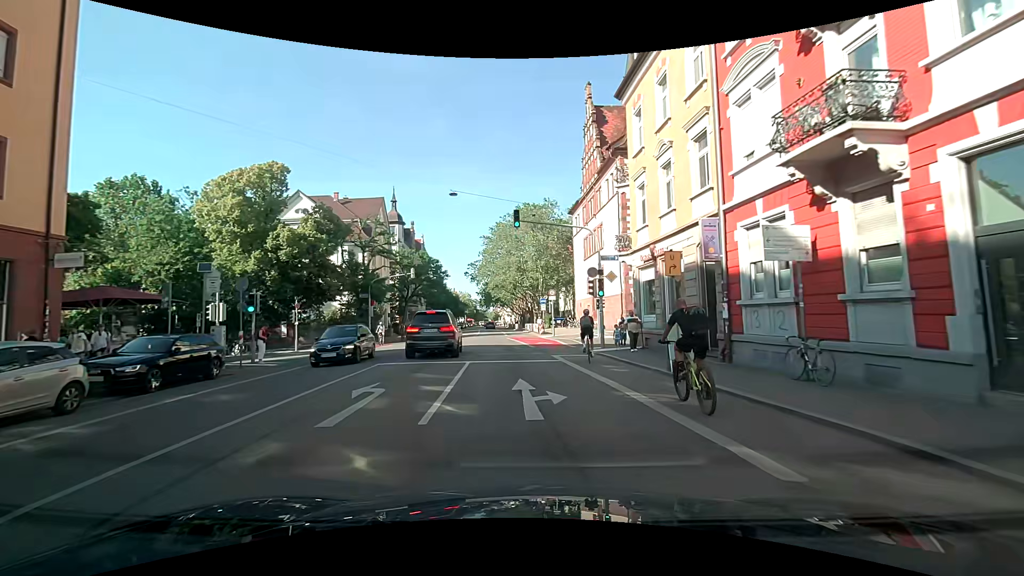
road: secondary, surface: asphalt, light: Day
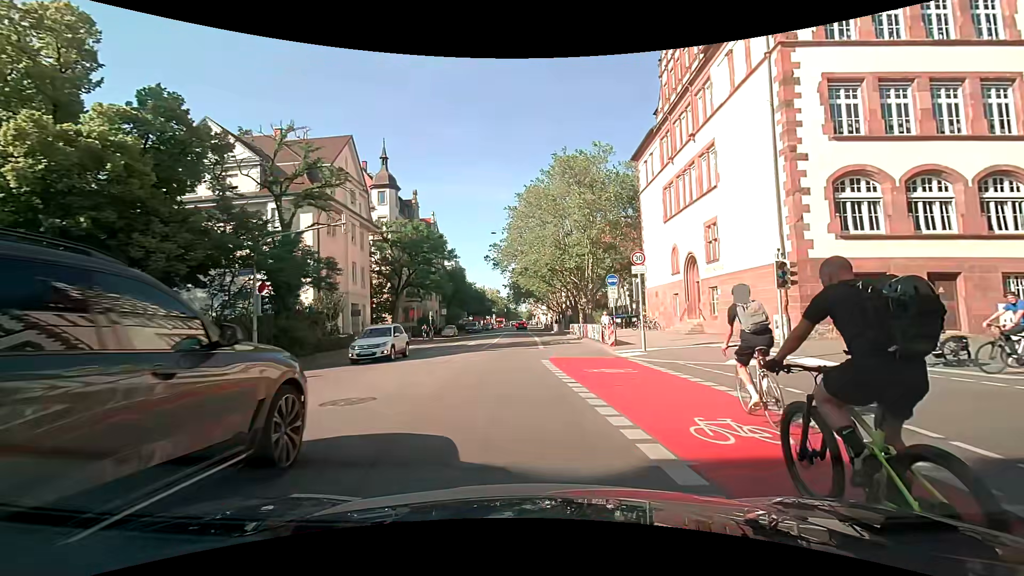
(-0.9, +23.5) m; -3°
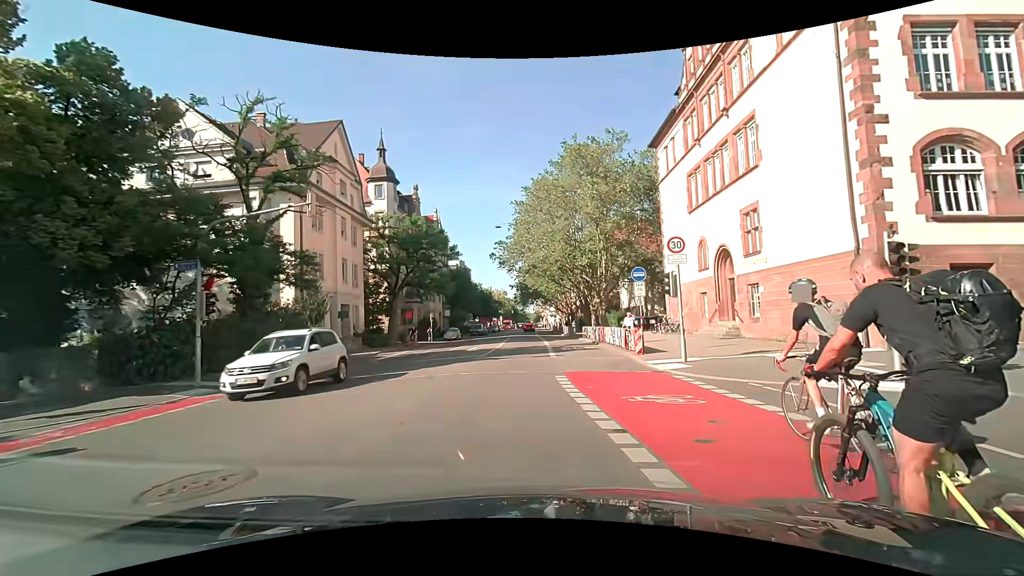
(-0.1, +4.2) m; -2°
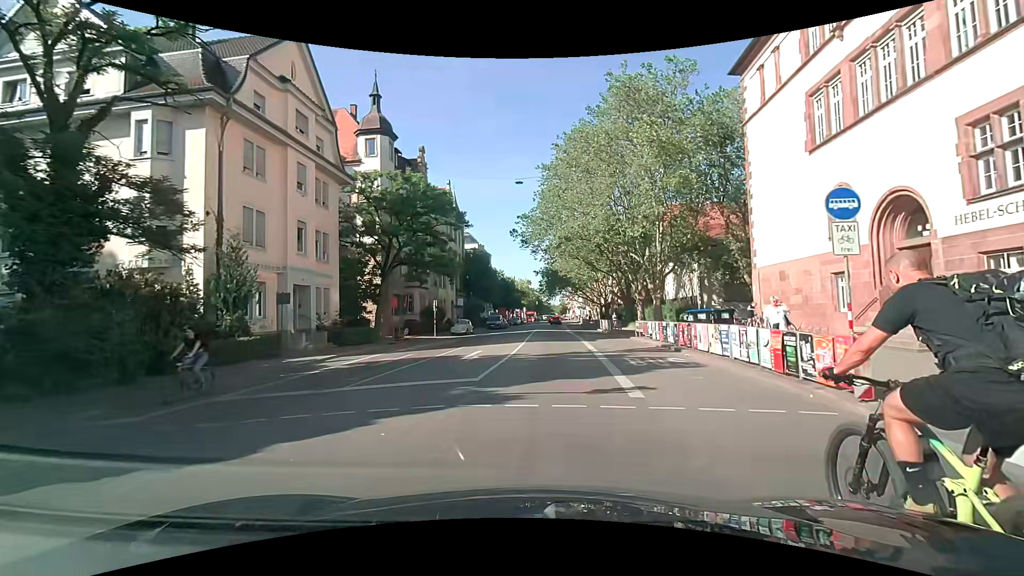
(-0.2, +11.7) m; -2°
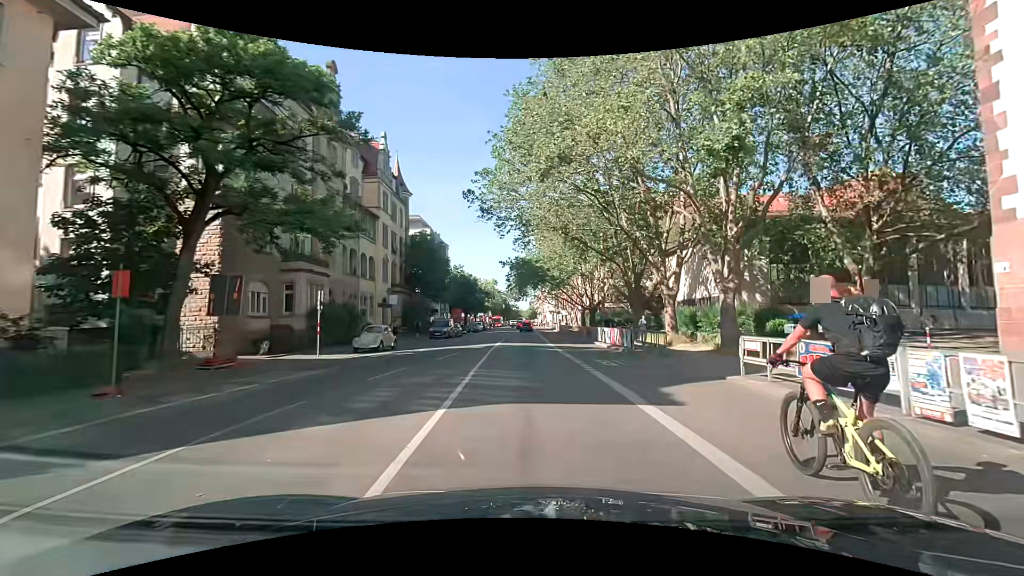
(+0.4, +18.6) m; +4°
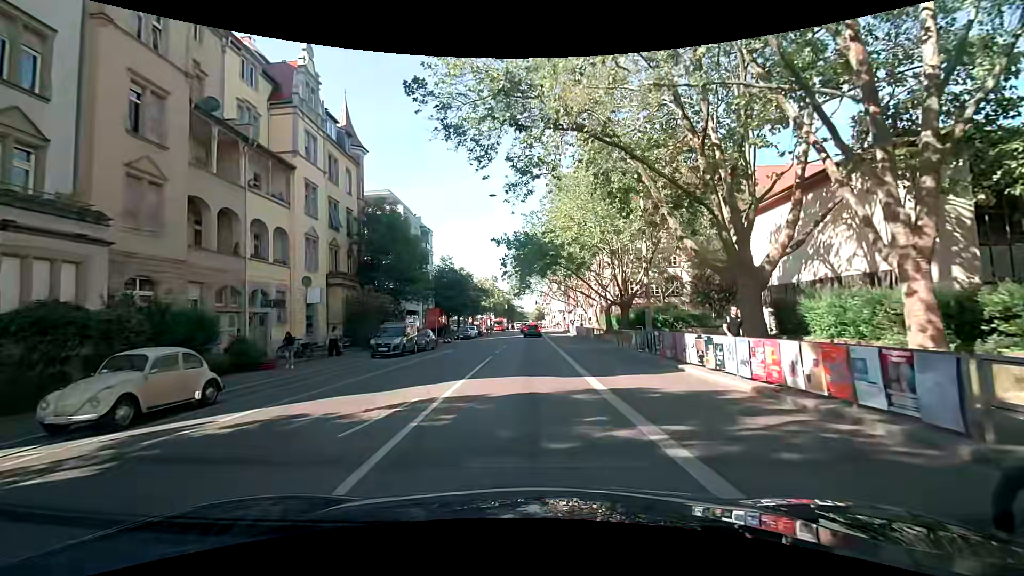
(0.0, +17.7) m; 0°
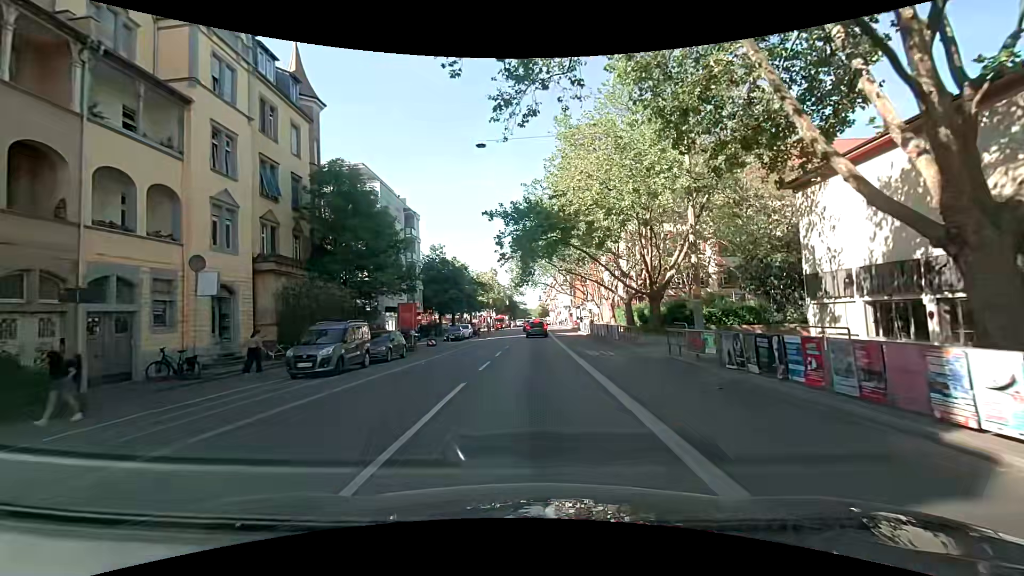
(-0.2, +9.5) m; -1°
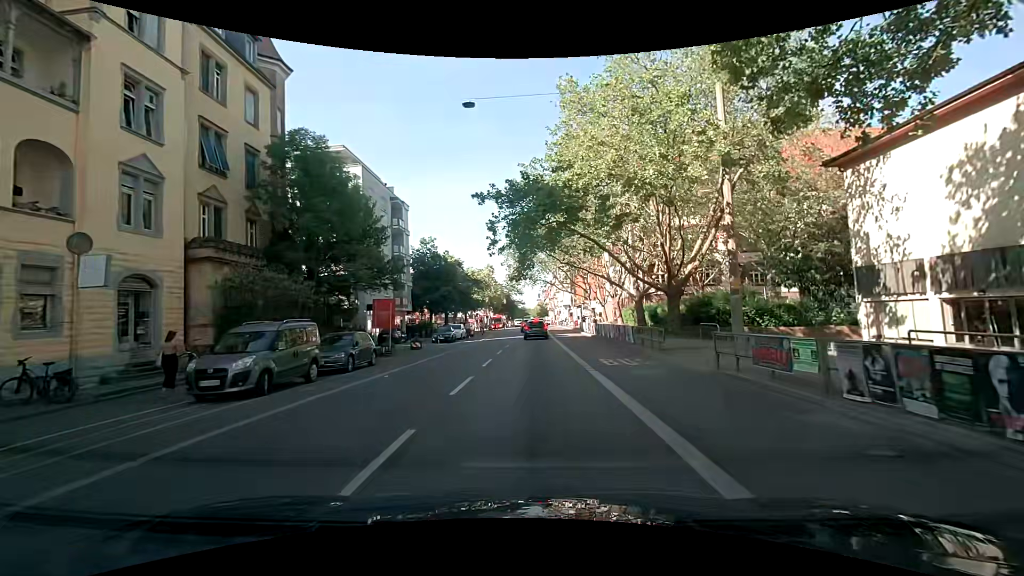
(+0.1, +4.8) m; 0°
